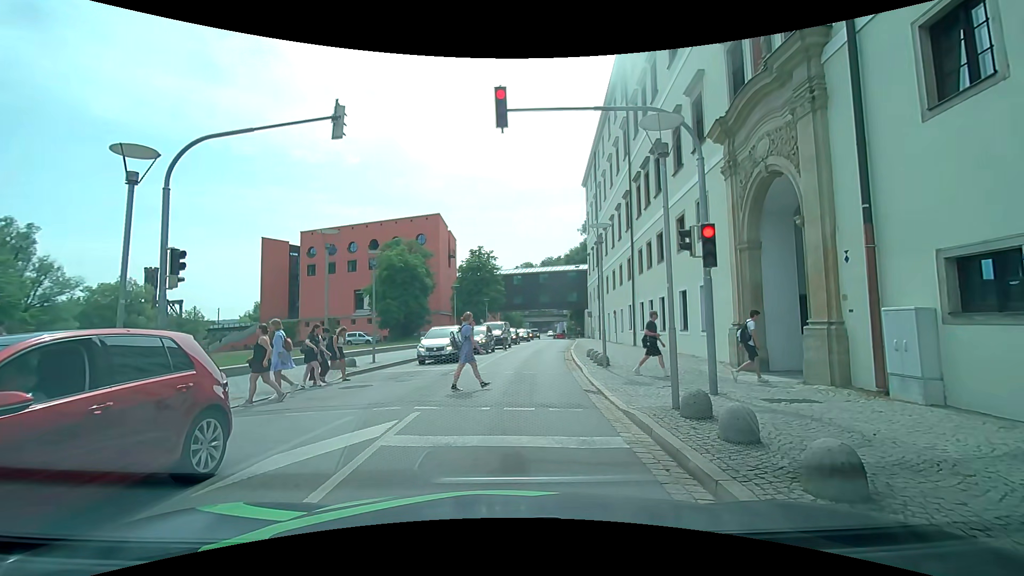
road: tertiary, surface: asphalt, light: Day
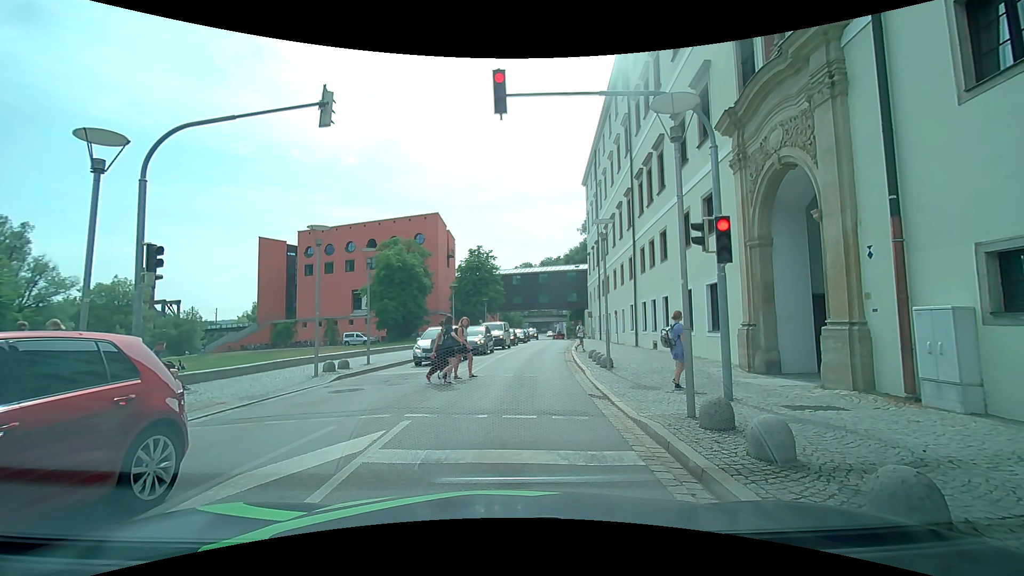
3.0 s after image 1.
(0.0, +0.8) m; 0°
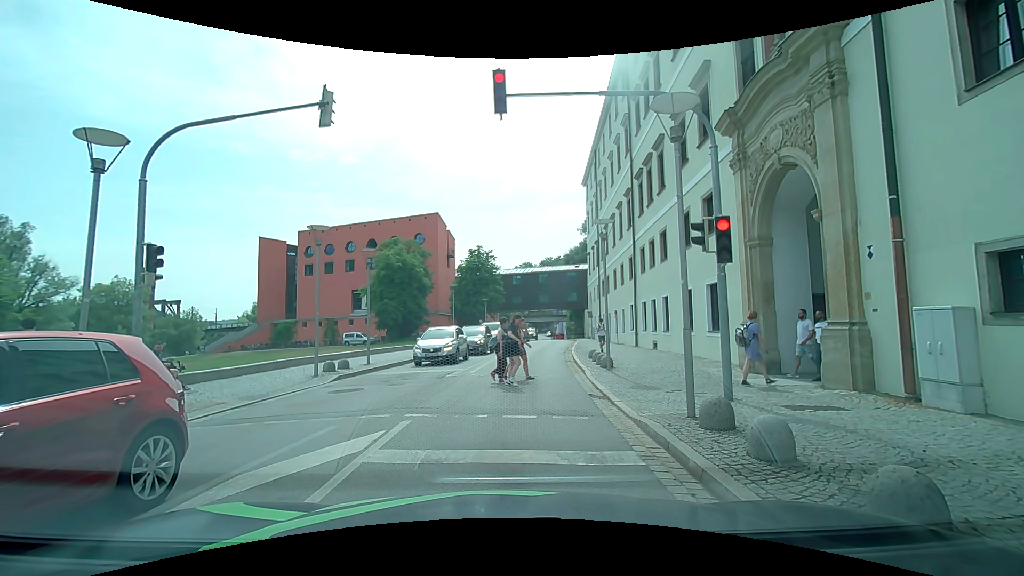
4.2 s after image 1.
(0.0, 0.0) m; 0°
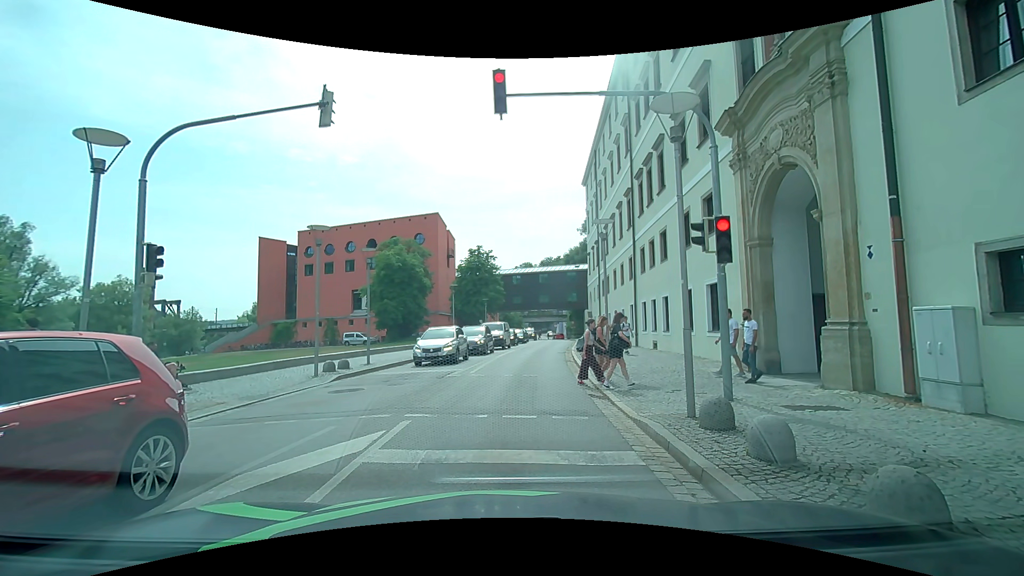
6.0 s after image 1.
(0.0, 0.0) m; 0°
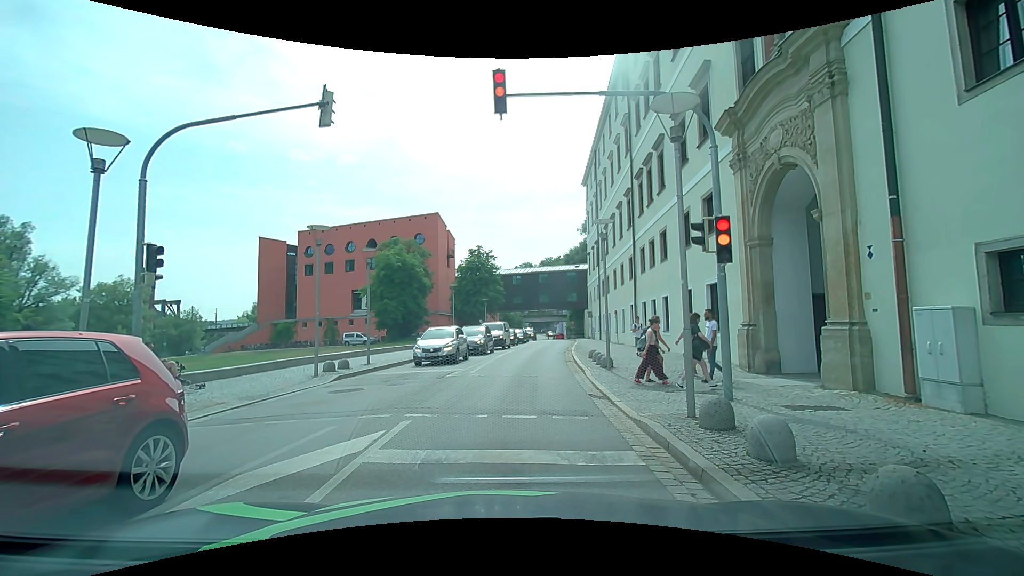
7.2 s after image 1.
(0.0, 0.0) m; 0°
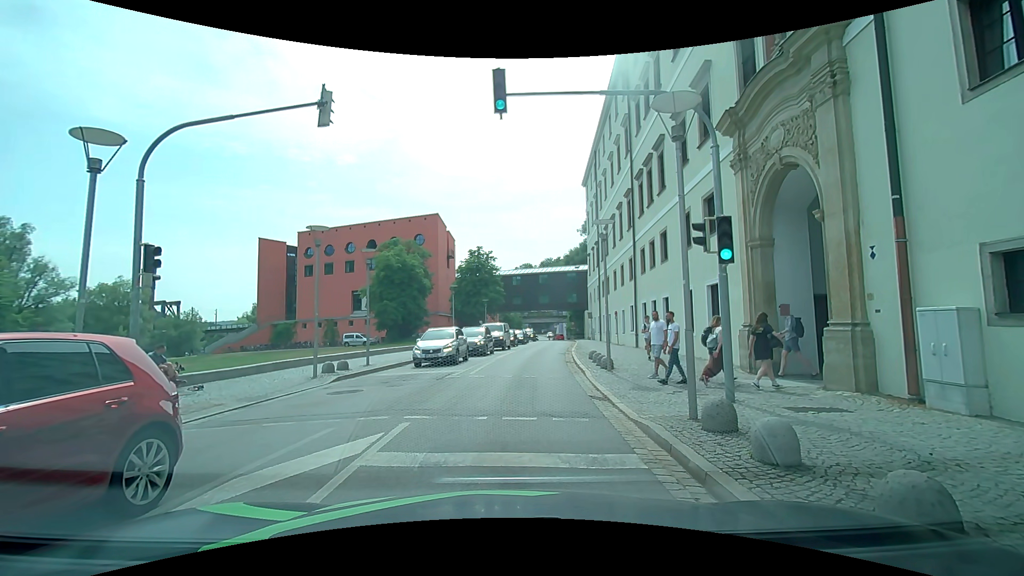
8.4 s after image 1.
(0.0, 0.0) m; 0°
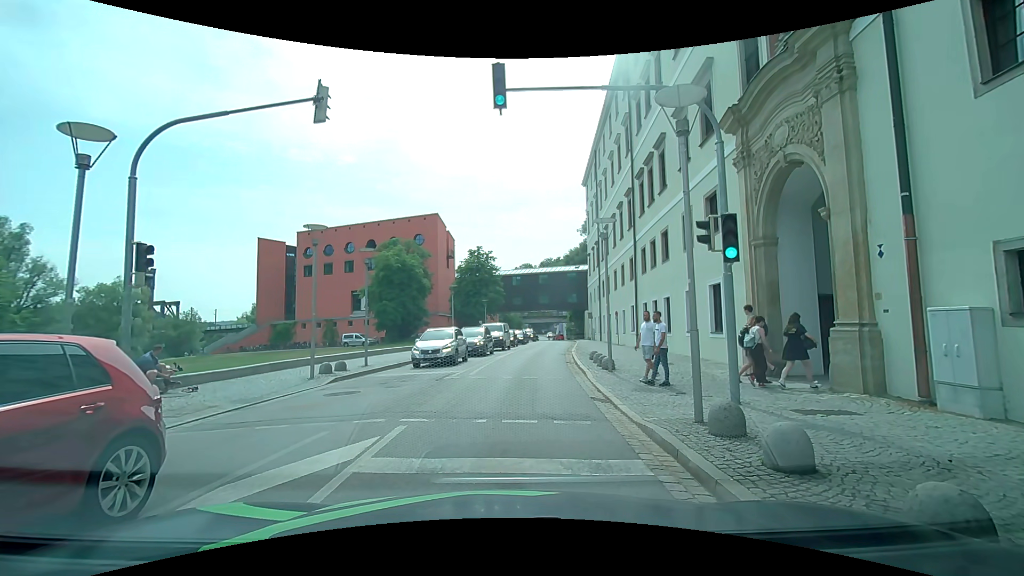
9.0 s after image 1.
(0.0, +0.2) m; 0°
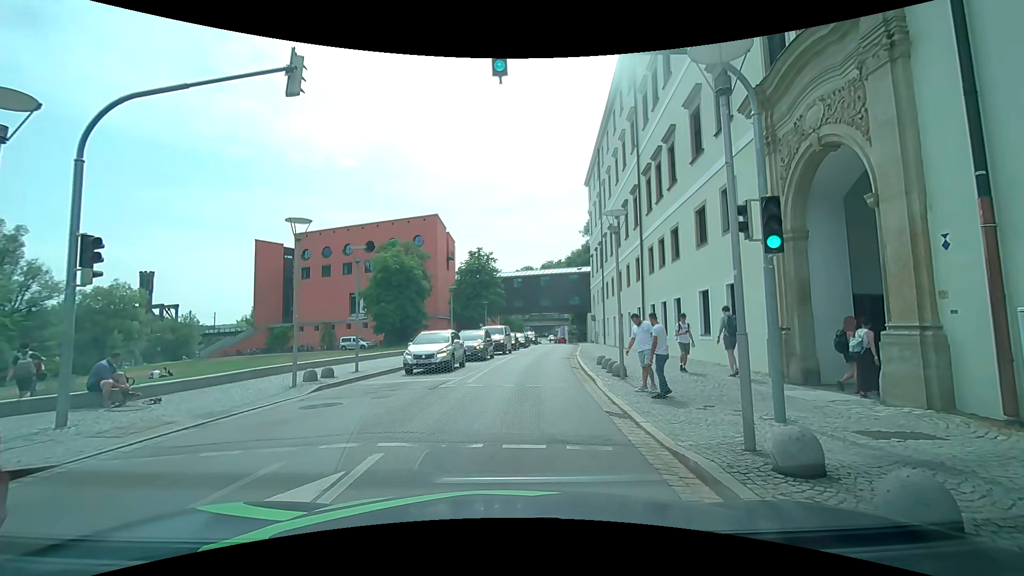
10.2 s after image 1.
(0.0, +1.5) m; -1°
